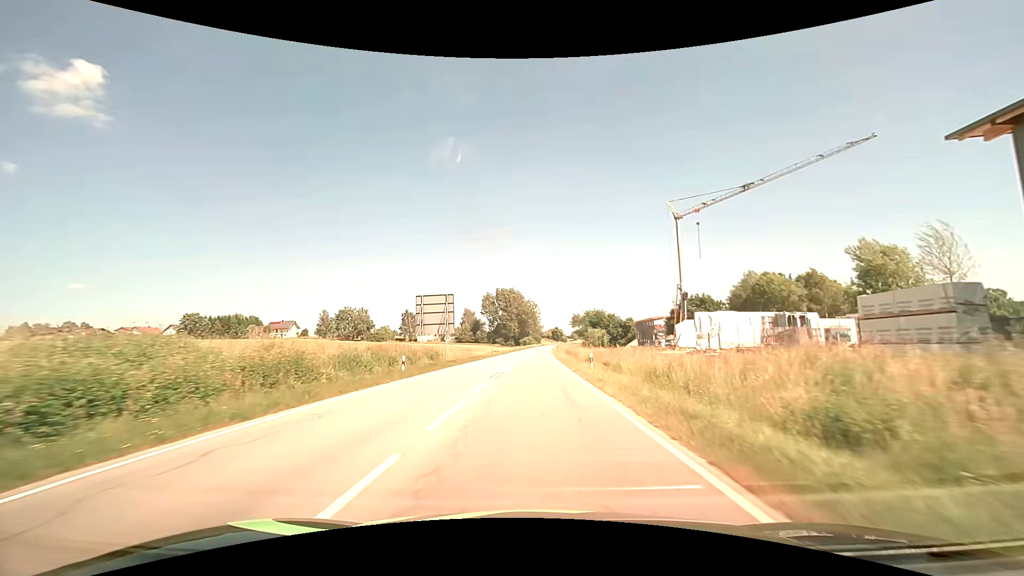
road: secondary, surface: asphalt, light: Day
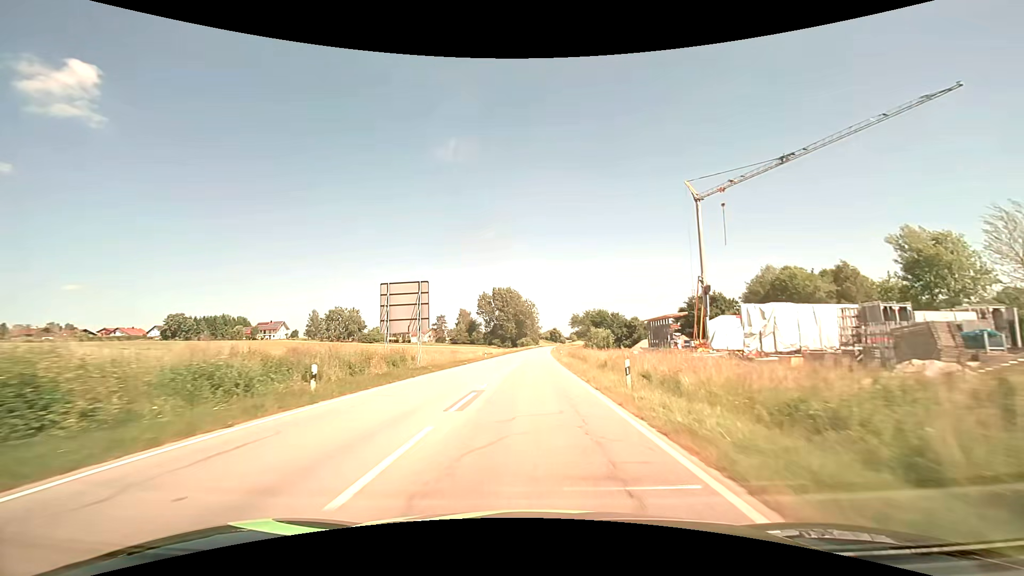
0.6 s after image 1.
(+0.1, +9.8) m; +1°
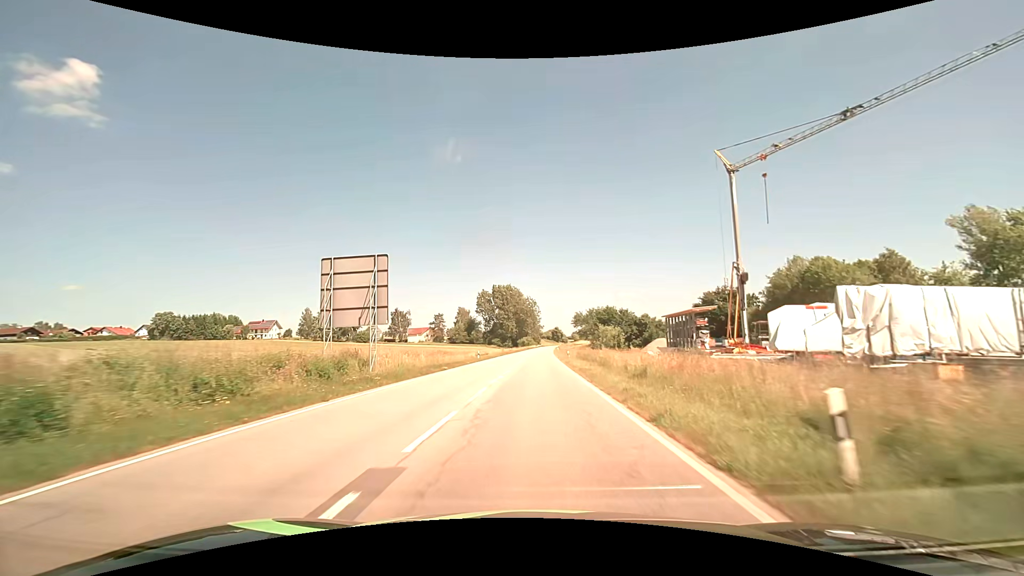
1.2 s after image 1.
(0.0, +9.9) m; 0°
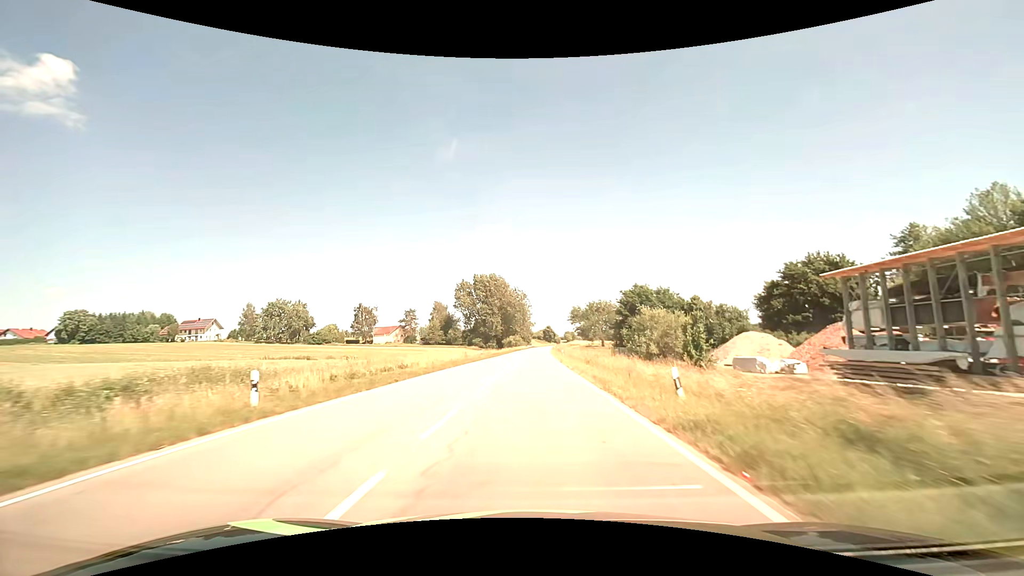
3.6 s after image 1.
(+0.4, +41.5) m; +1°
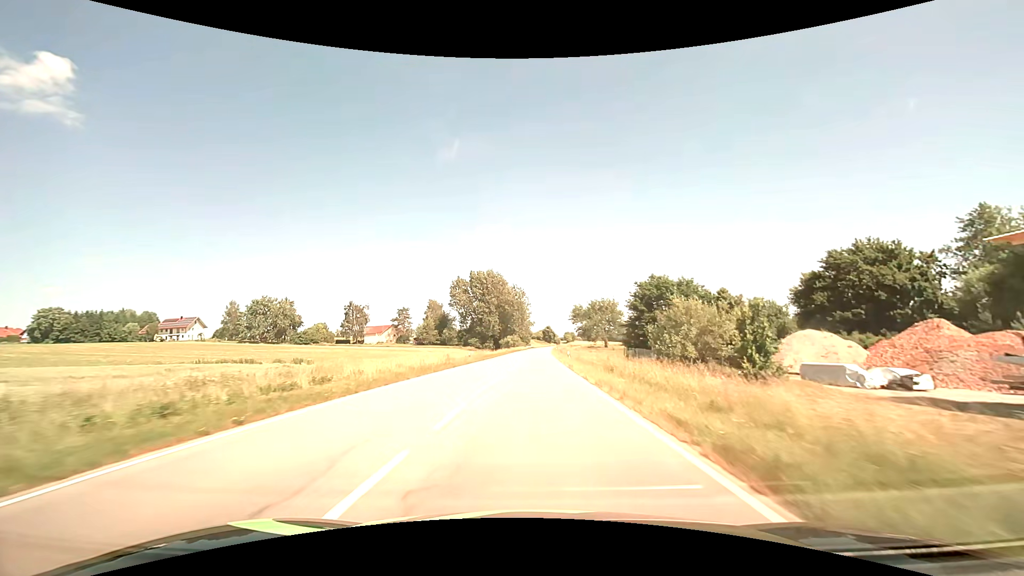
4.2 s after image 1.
(0.0, +10.8) m; 0°
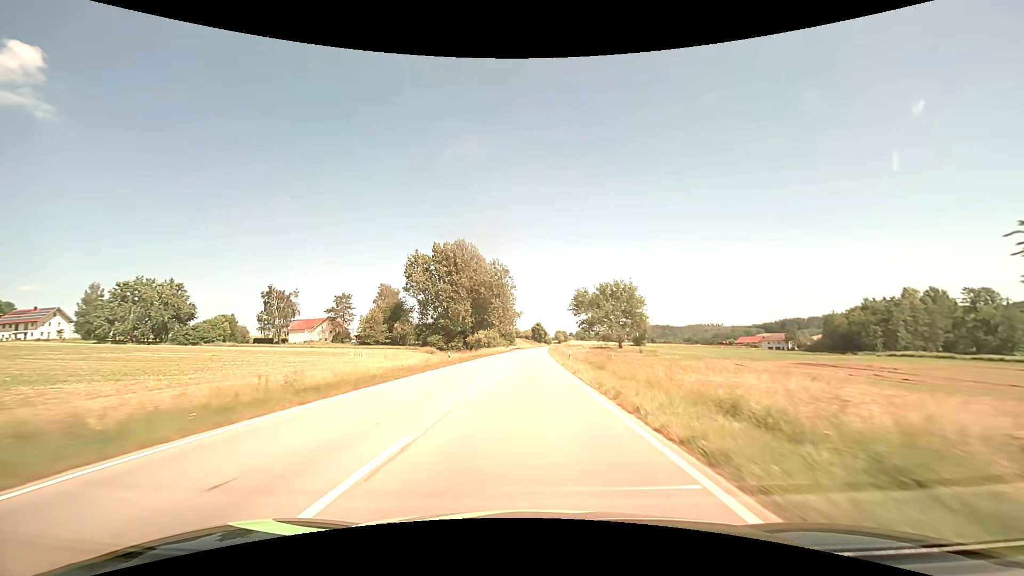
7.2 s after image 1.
(+0.8, +55.9) m; +1°
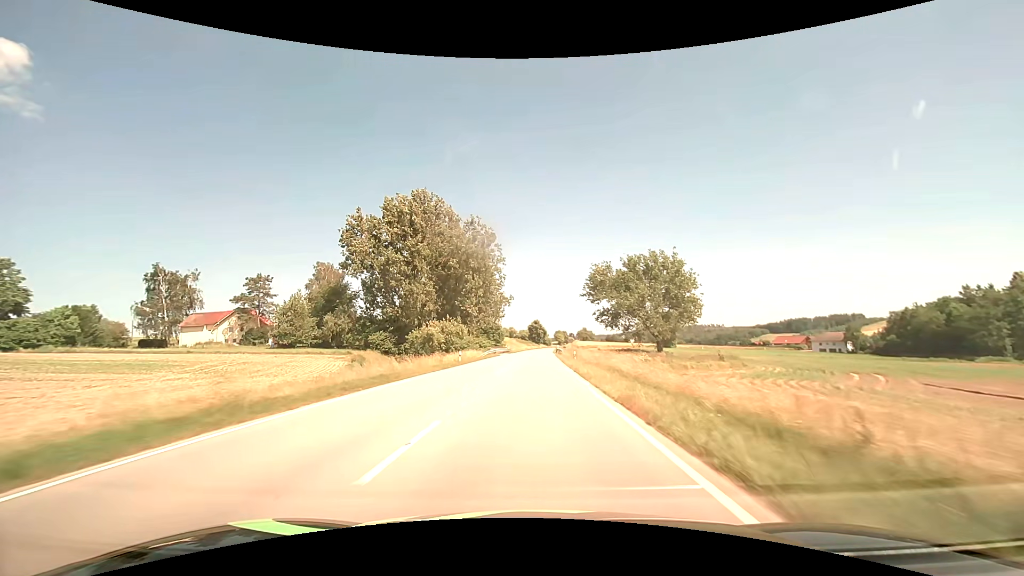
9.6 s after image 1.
(+0.1, +46.8) m; 0°
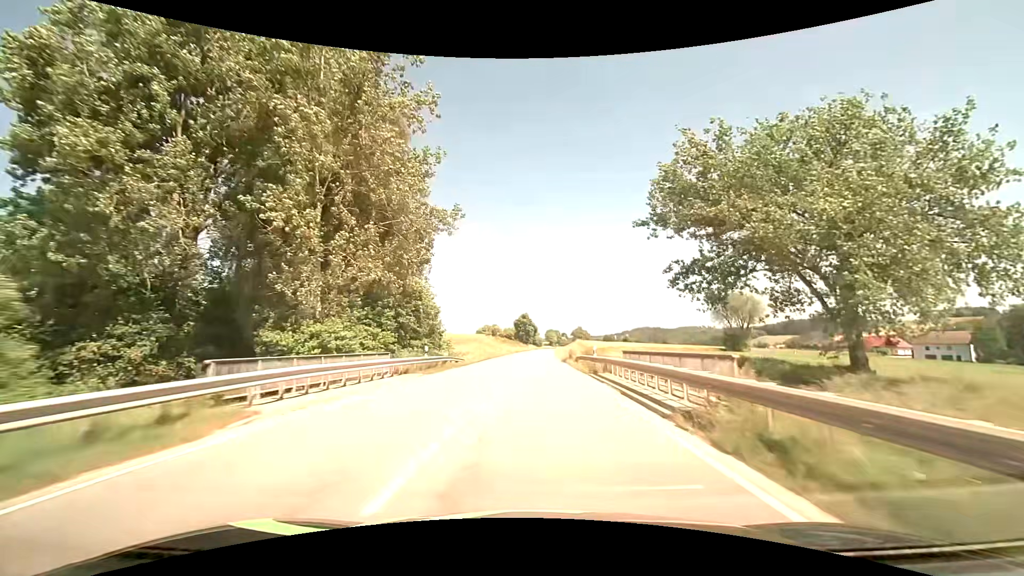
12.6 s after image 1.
(+0.5, +61.3) m; +1°
(0, +10) (0, +20) (0, +30) (+1, +40) (+1, +50) (+1, +60) (+1, +70) (+2, +80) (+2, +90) (+2, +100) m
